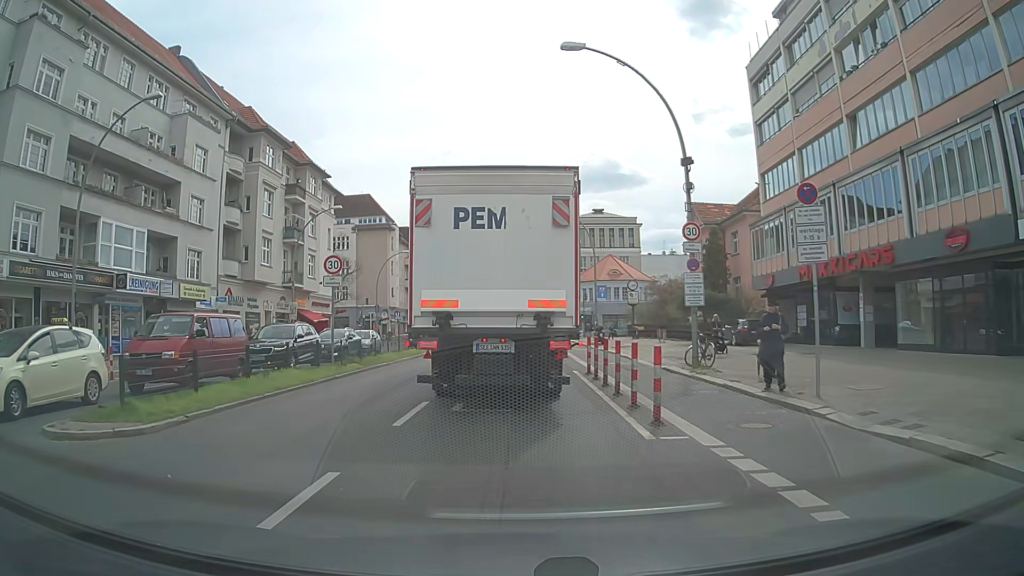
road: primary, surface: asphalt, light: Day
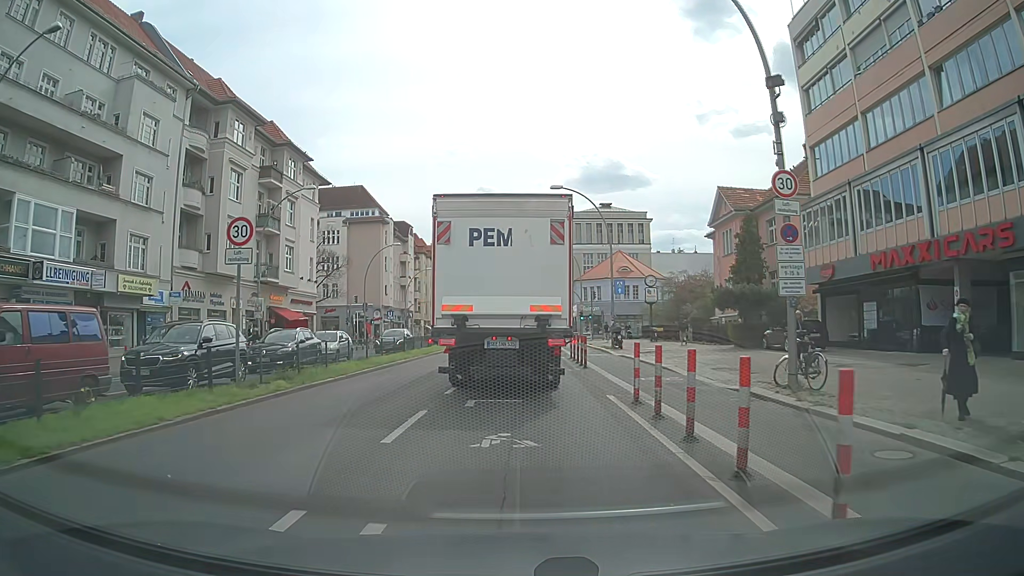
(0.0, +7.5) m; 0°
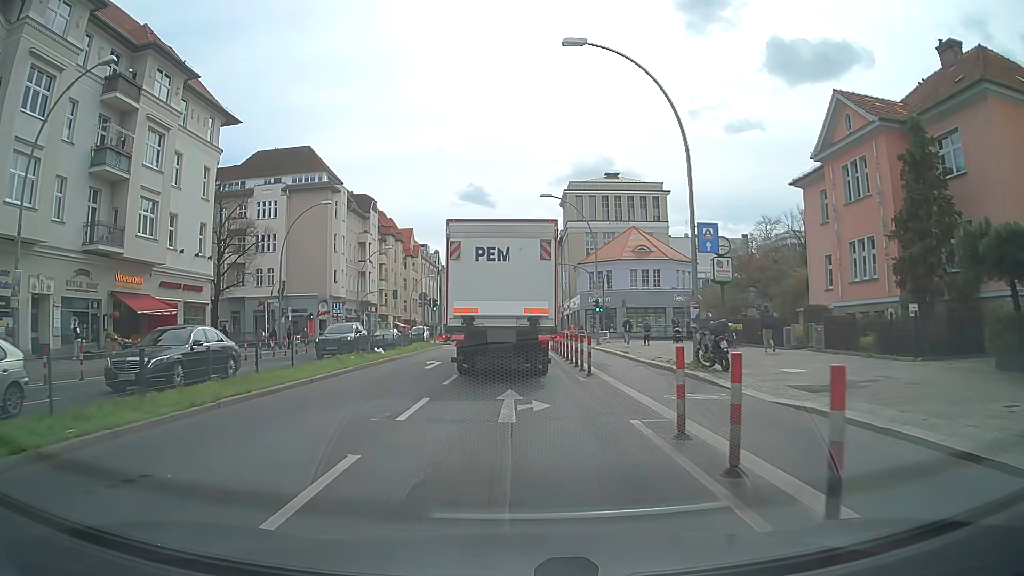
(+0.2, +22.5) m; +1°
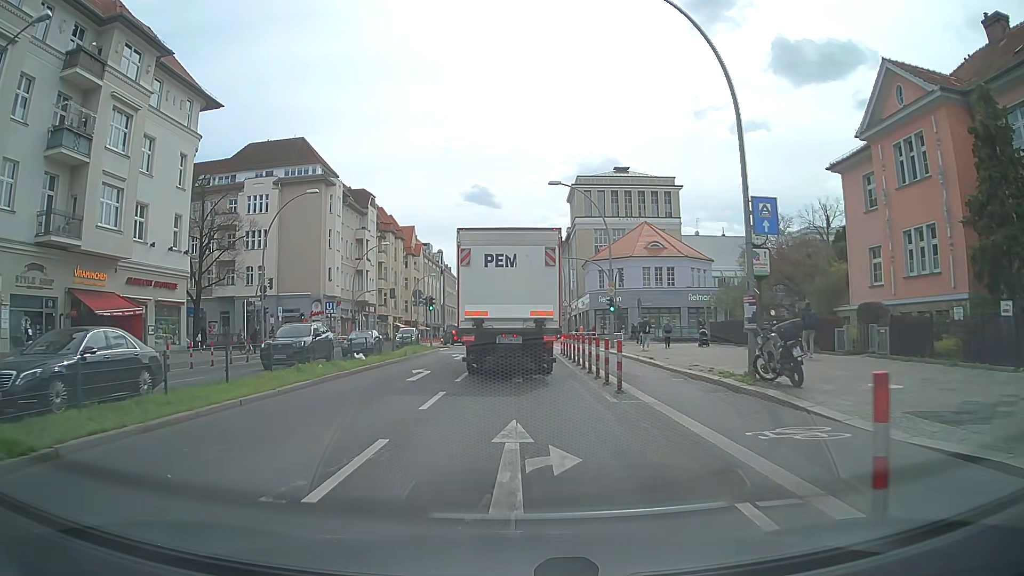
(0.0, +4.5) m; -1°
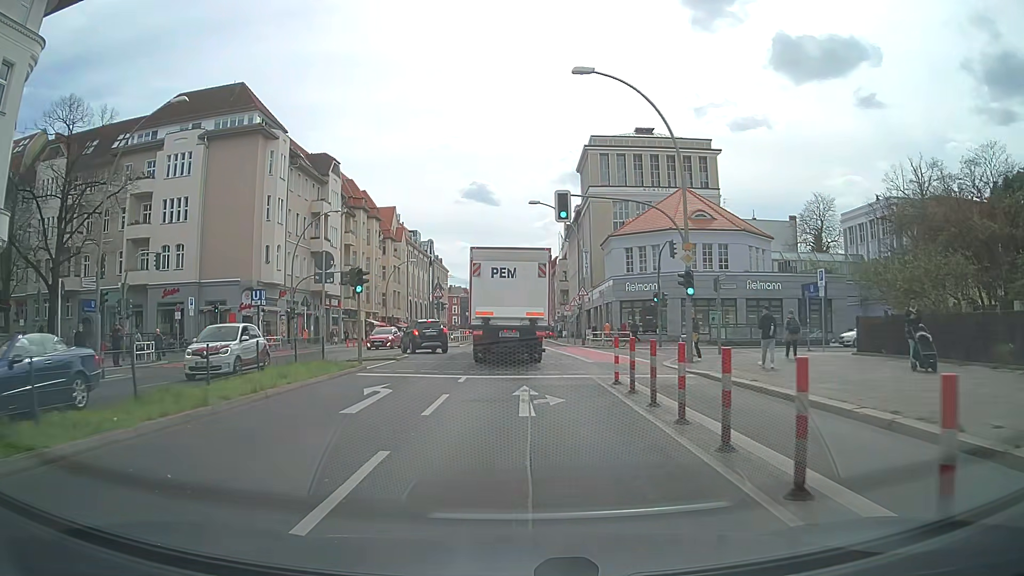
(-0.1, +19.0) m; 0°
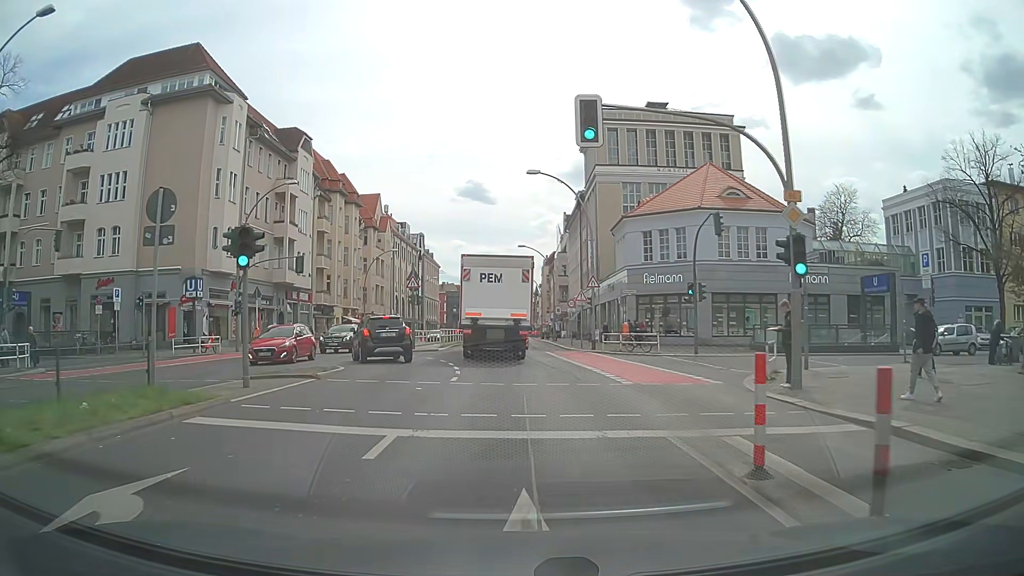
(+0.1, +9.4) m; +1°
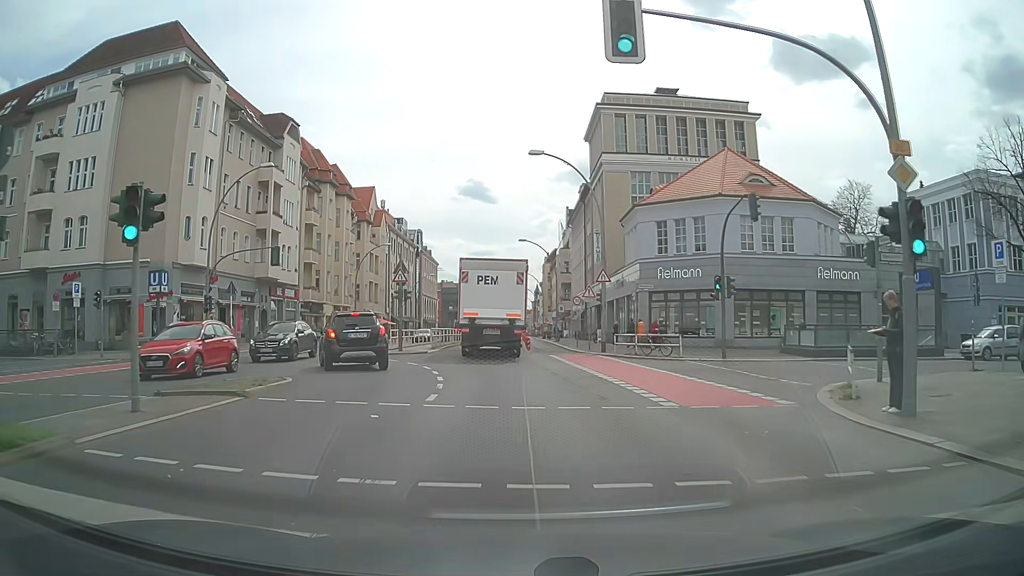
(0.0, +4.3) m; 0°
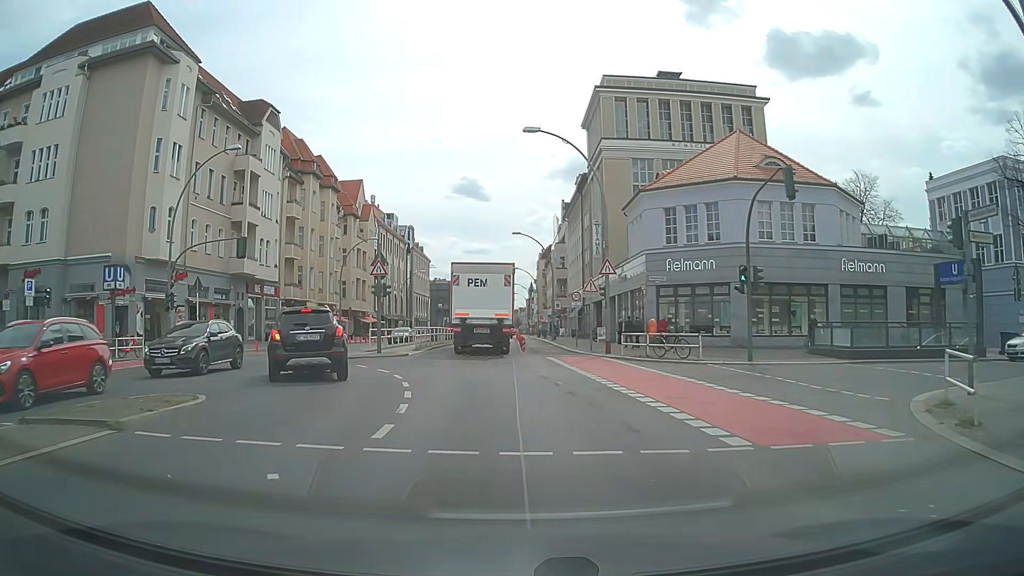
(0.0, +3.8) m; 0°
